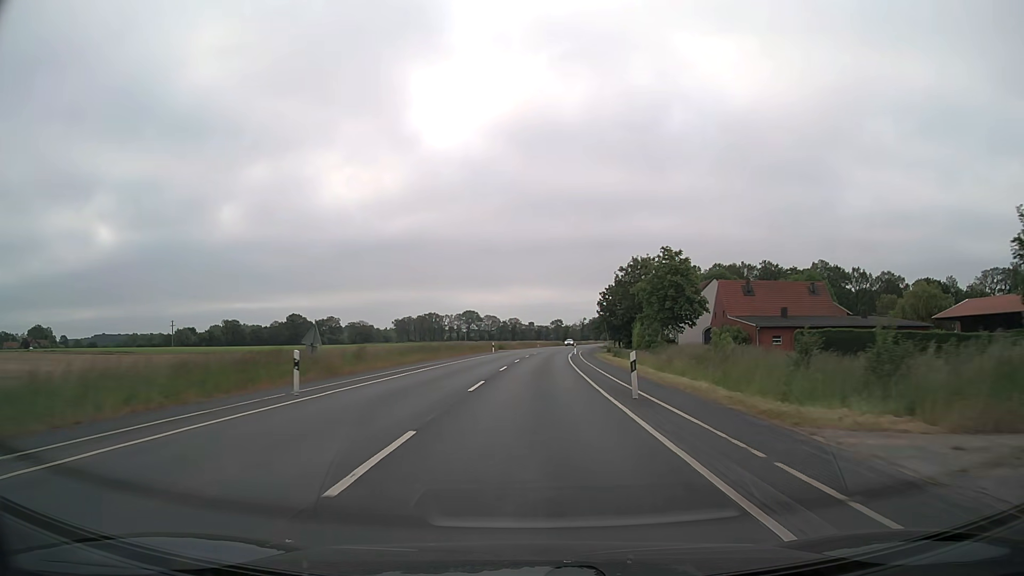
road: secondary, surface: asphalt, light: Day
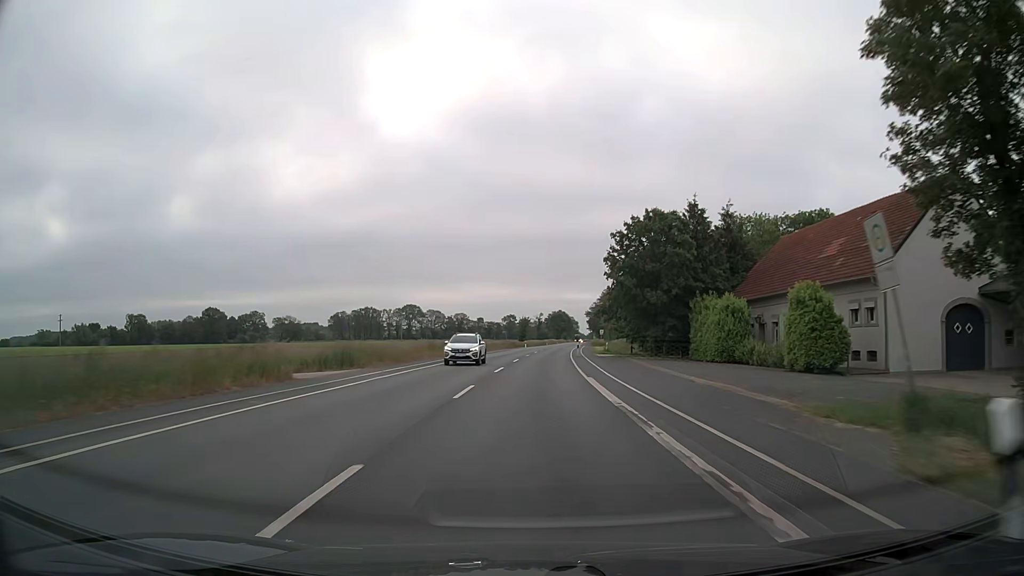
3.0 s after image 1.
(+2.0, +63.6) m; +4°
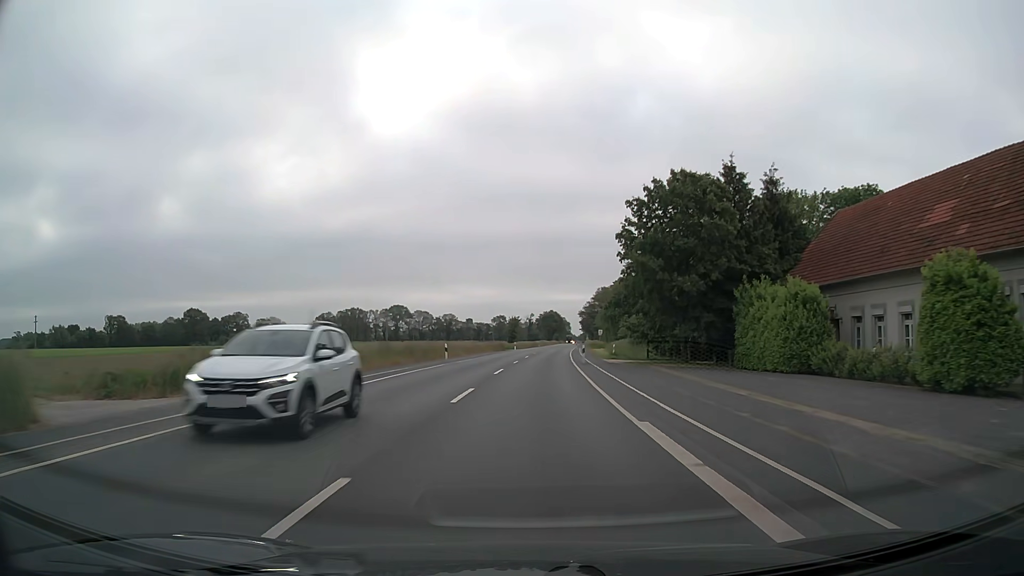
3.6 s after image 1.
(+0.1, +12.7) m; +1°
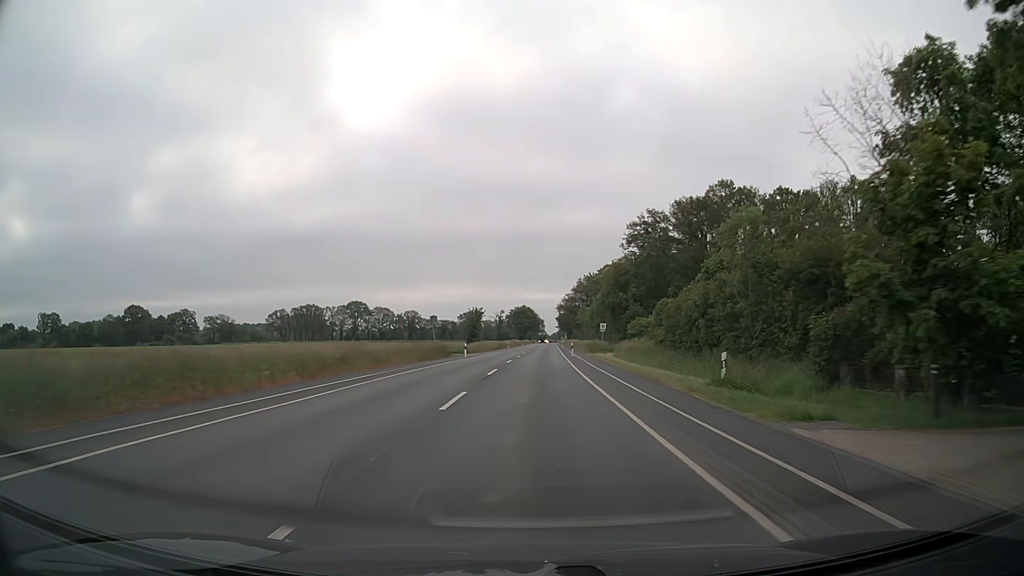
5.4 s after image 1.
(+0.9, +38.2) m; +2°
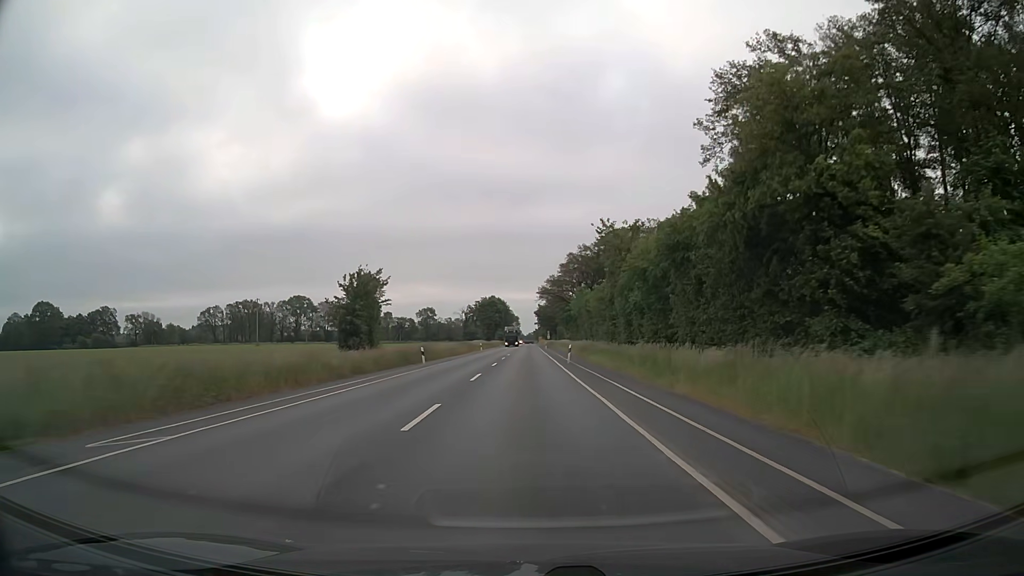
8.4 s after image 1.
(+1.5, +63.6) m; +2°
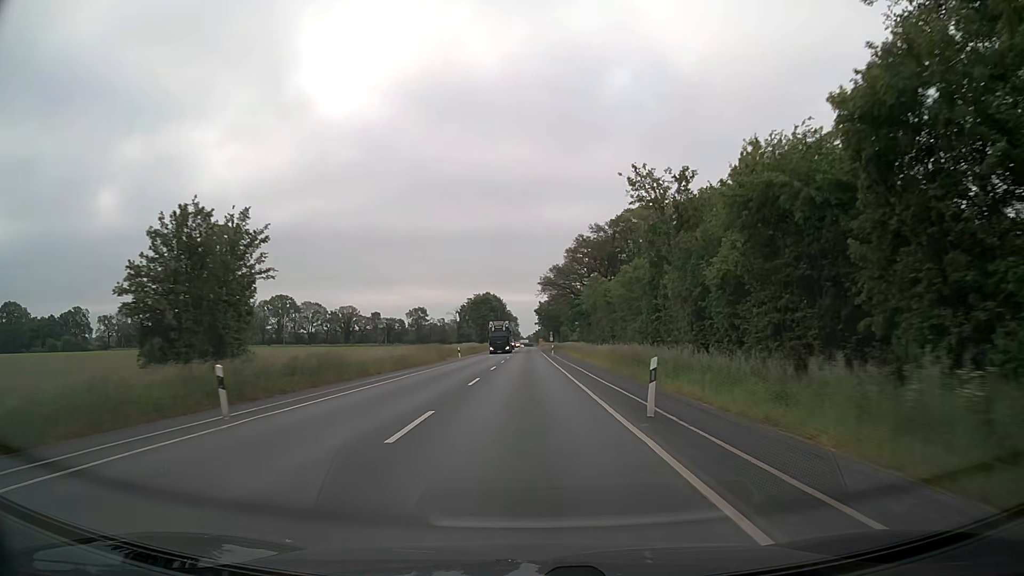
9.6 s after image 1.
(0.0, +25.5) m; 0°
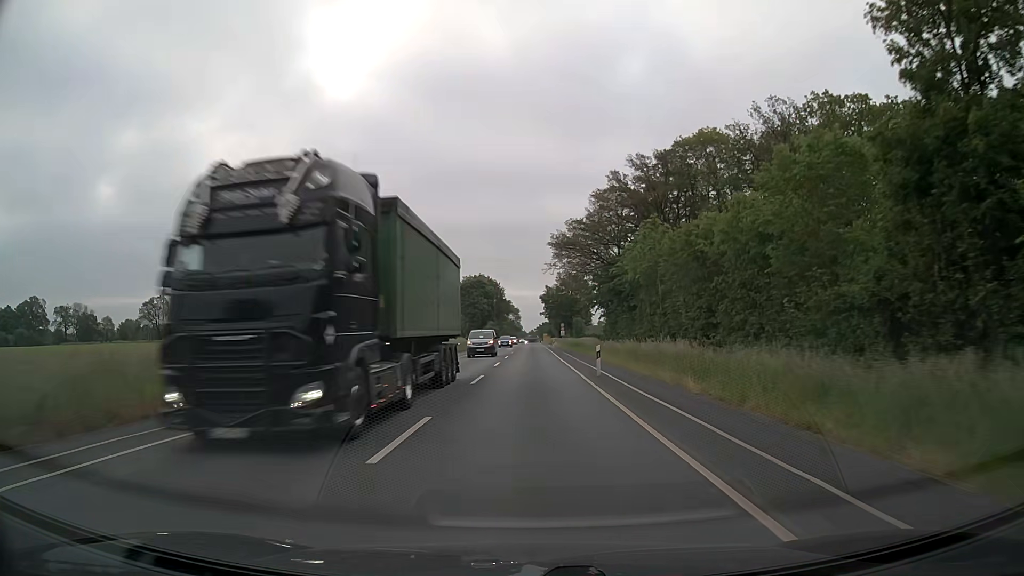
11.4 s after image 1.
(-0.2, +38.2) m; -1°
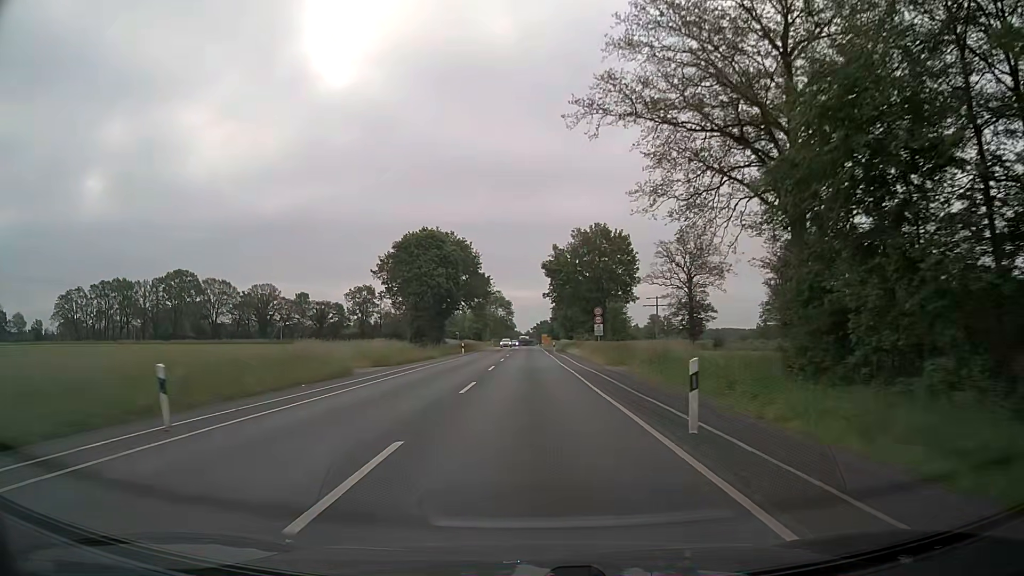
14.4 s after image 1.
(+0.6, +63.5) m; 0°
(0, +10) (0, +20) (0, +30) (0, +40) (0, +50) (0, +60) (0, +70) (0, +80) (0, +90) (0, +100) m
